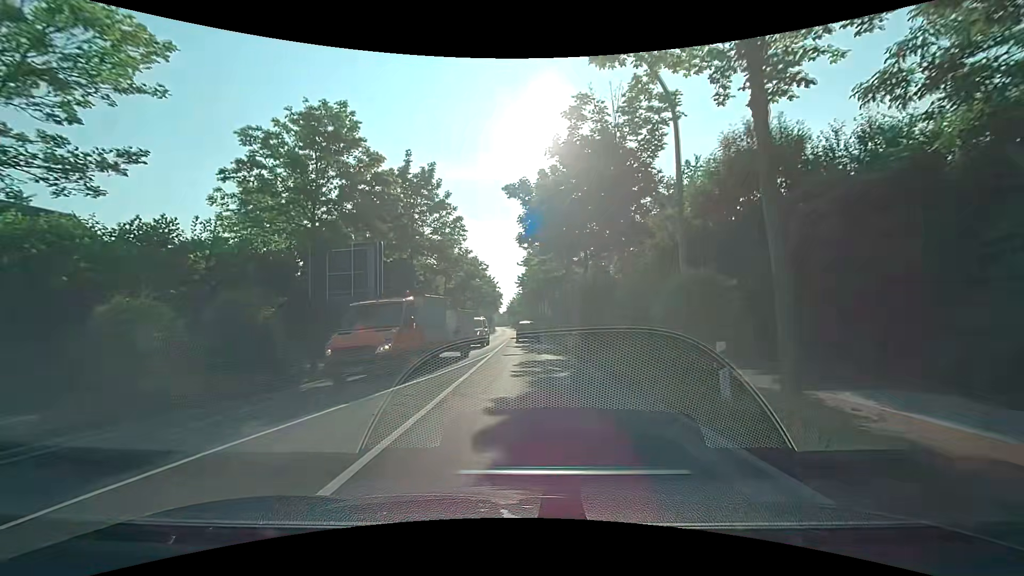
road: tertiary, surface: asphalt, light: Day
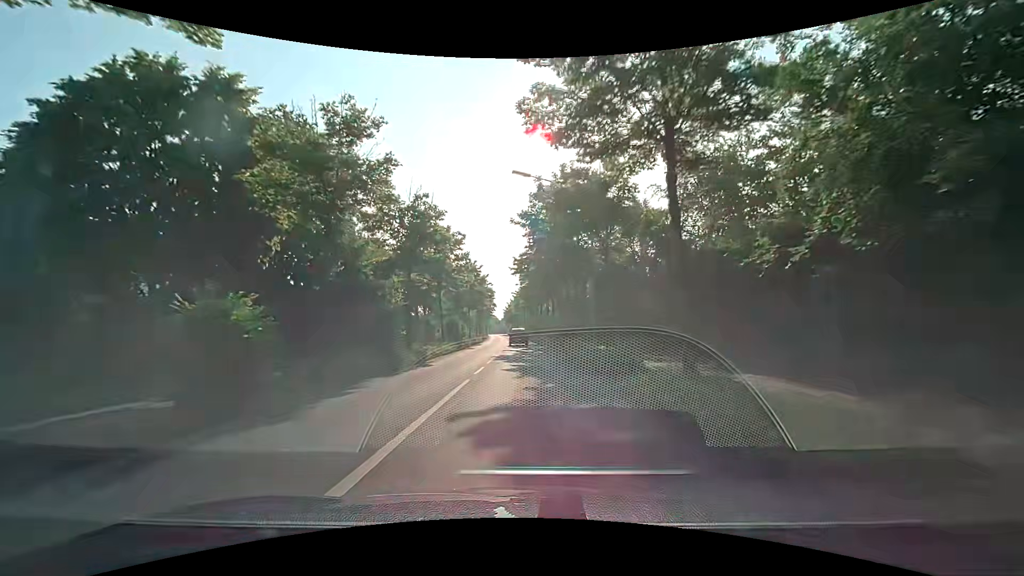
(-0.2, +22.7) m; 0°
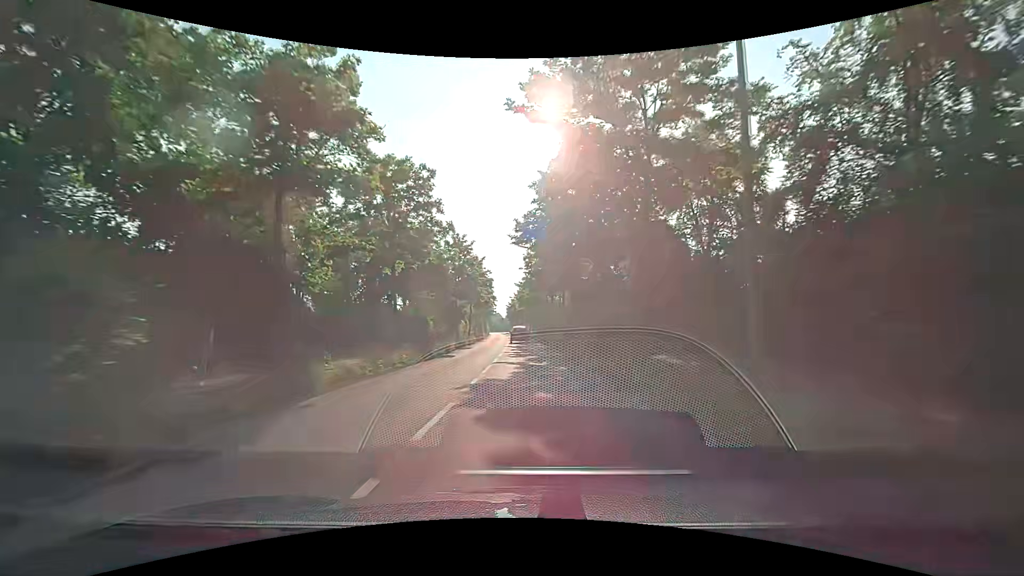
(-0.2, +14.0) m; 0°
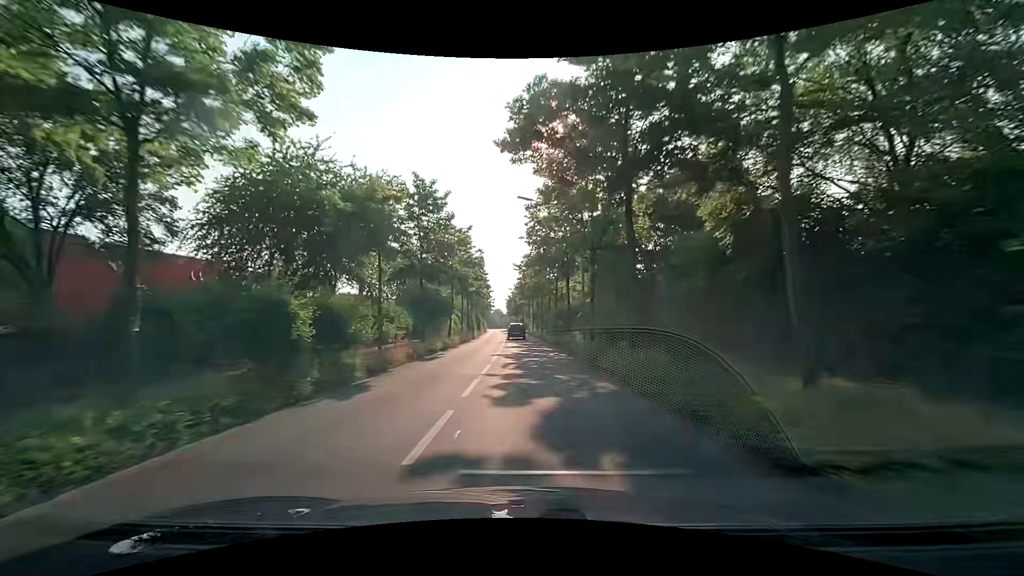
(-0.3, +14.5) m; -2°
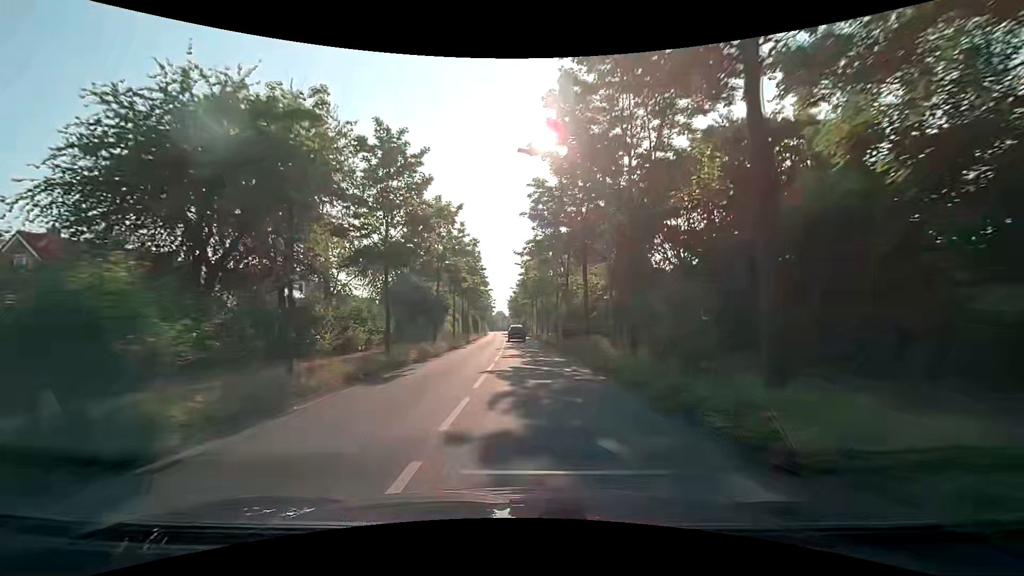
(+0.1, +7.2) m; +1°
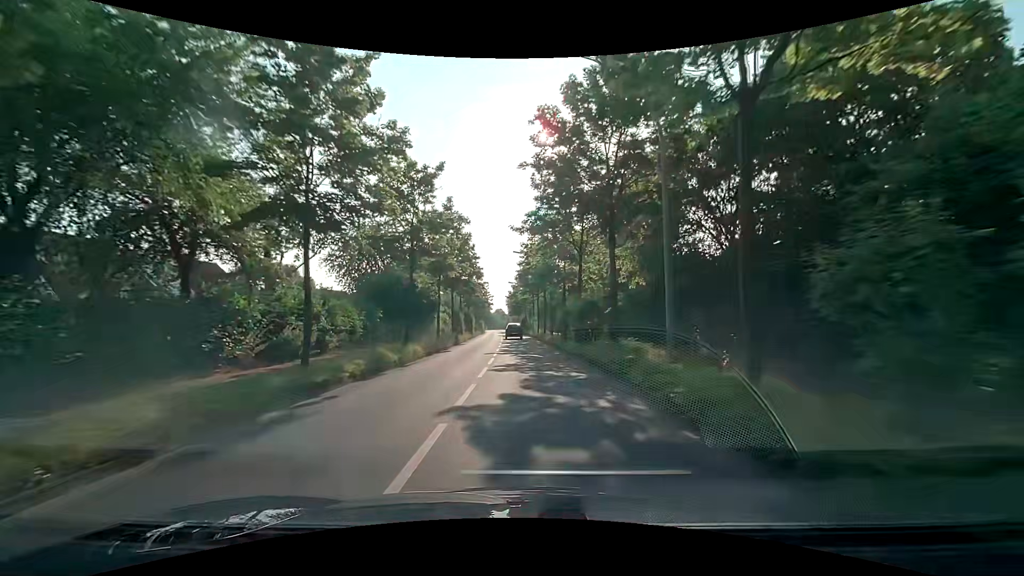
(-0.1, +7.1) m; -1°
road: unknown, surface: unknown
